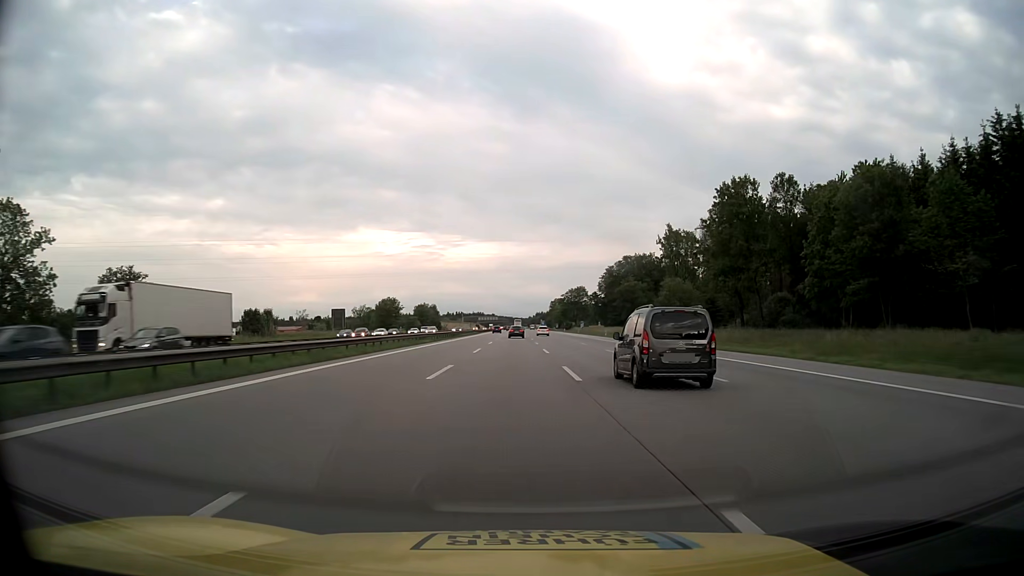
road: motorway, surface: asphalt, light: Day
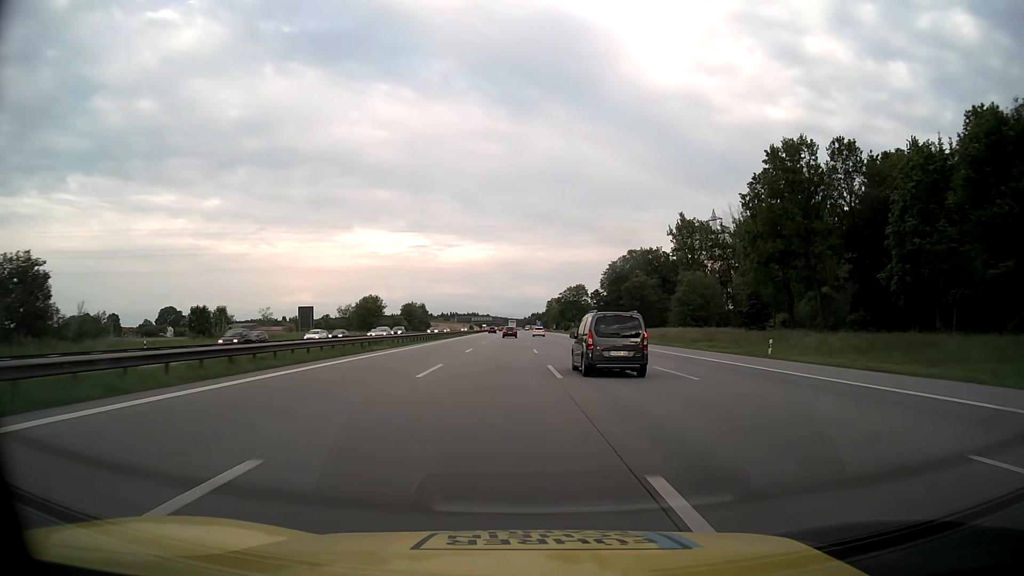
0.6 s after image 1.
(0.0, +16.8) m; 0°
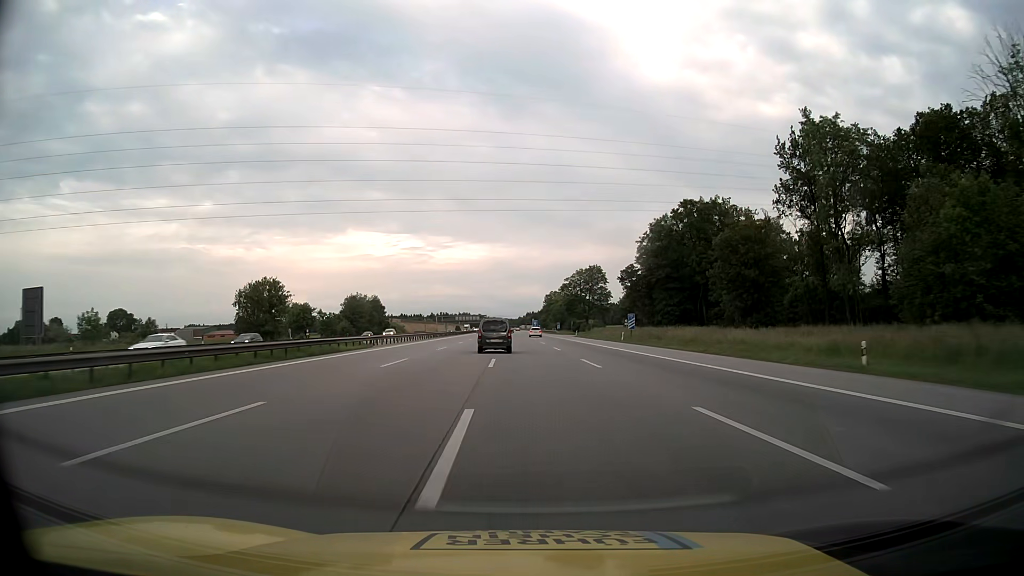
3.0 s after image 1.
(+0.6, +67.0) m; 0°
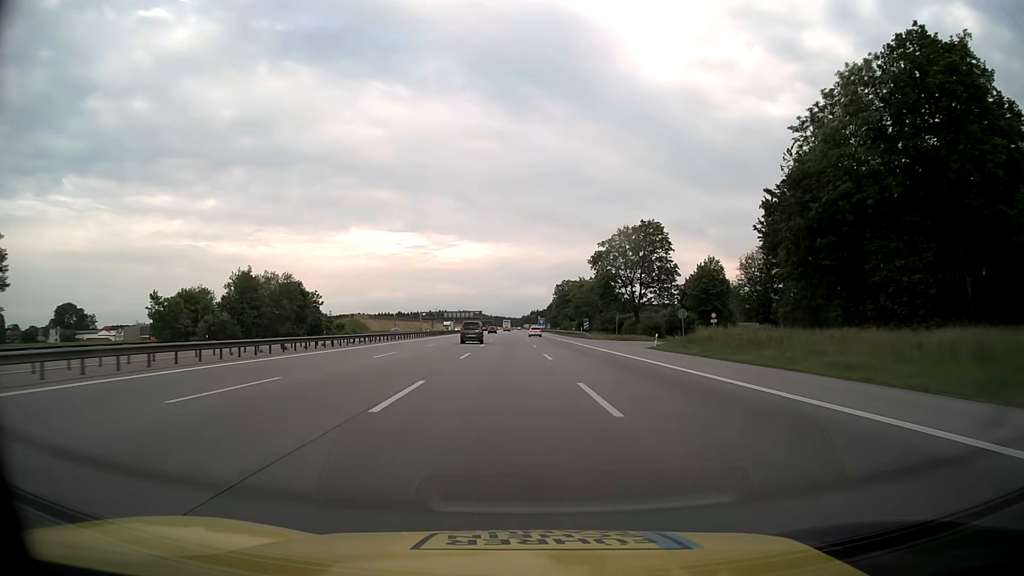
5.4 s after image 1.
(-0.3, +67.1) m; 0°
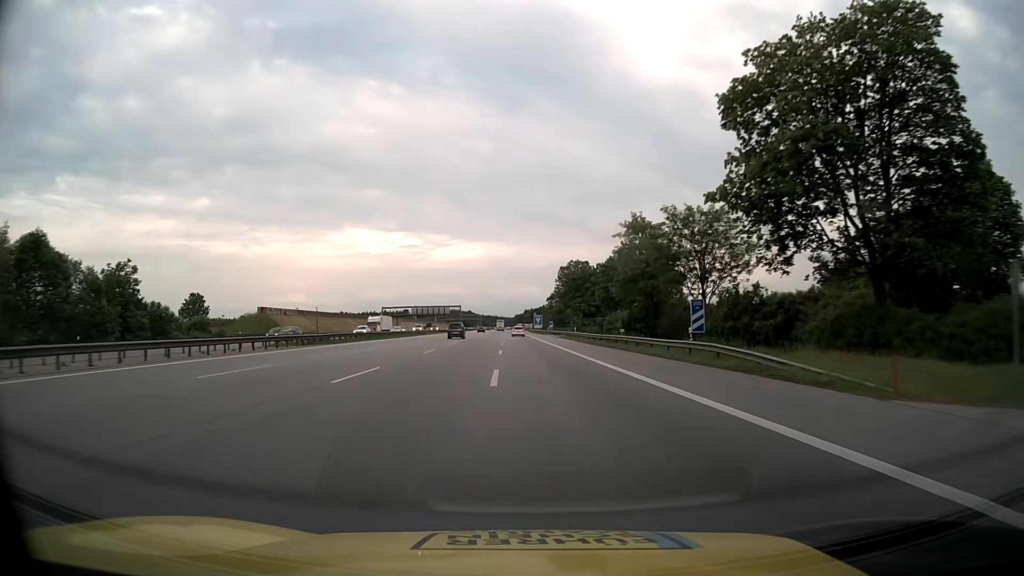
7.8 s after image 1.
(+0.4, +67.0) m; +1°
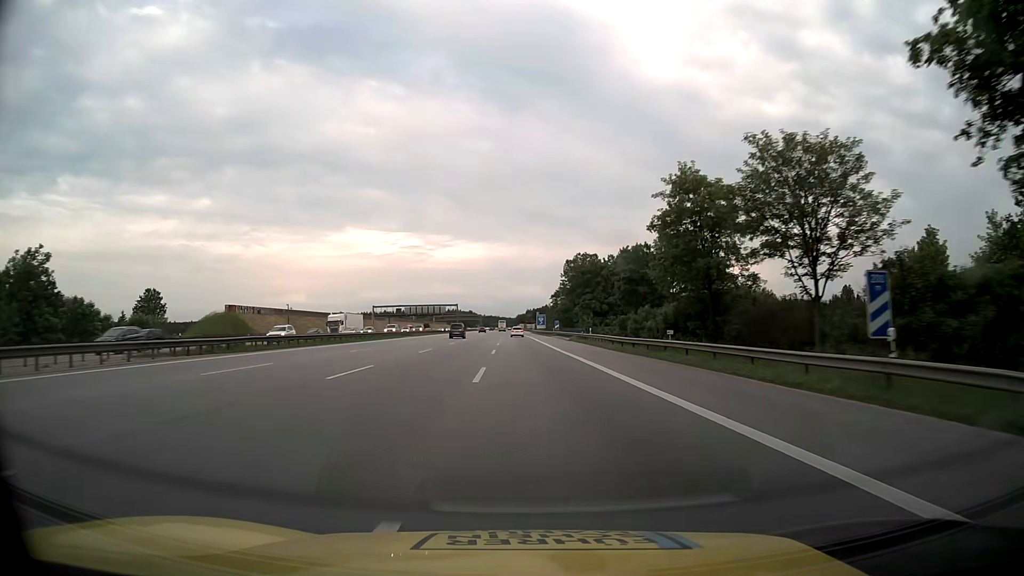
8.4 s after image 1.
(0.0, +16.8) m; 0°
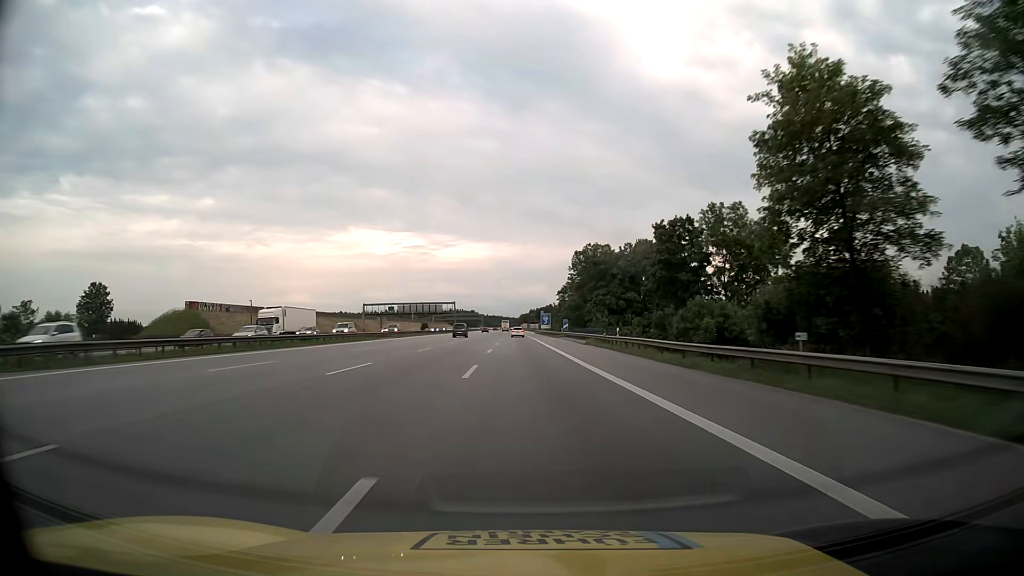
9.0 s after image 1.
(-0.1, +16.8) m; 0°
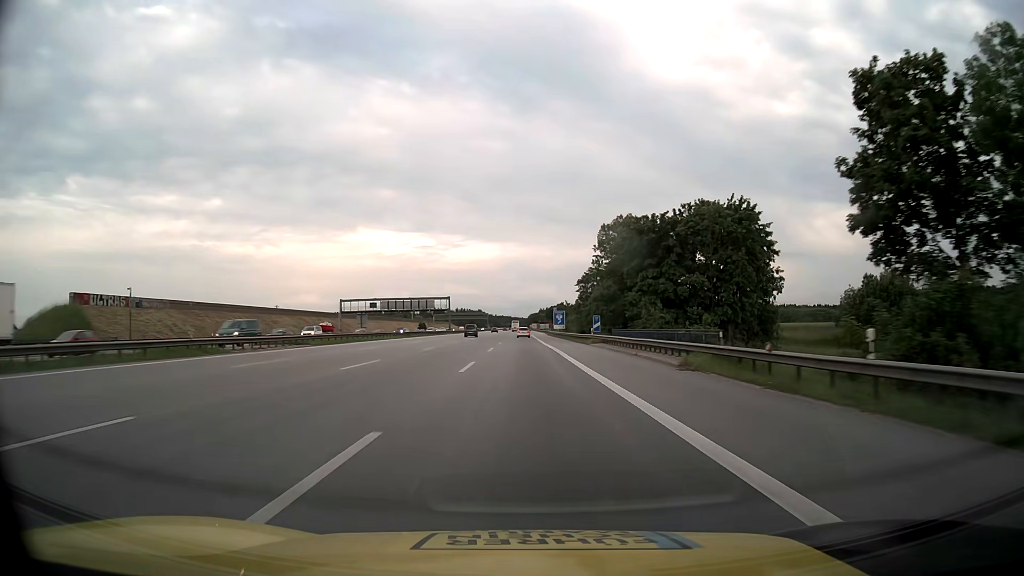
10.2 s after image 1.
(-0.2, +33.5) m; -1°
(0, +10) (0, +20) (0, +30) (0, +40) (0, +50) (0, +60) (0, +70) (-1, +80) (-1, +90) (-1, +100) m
